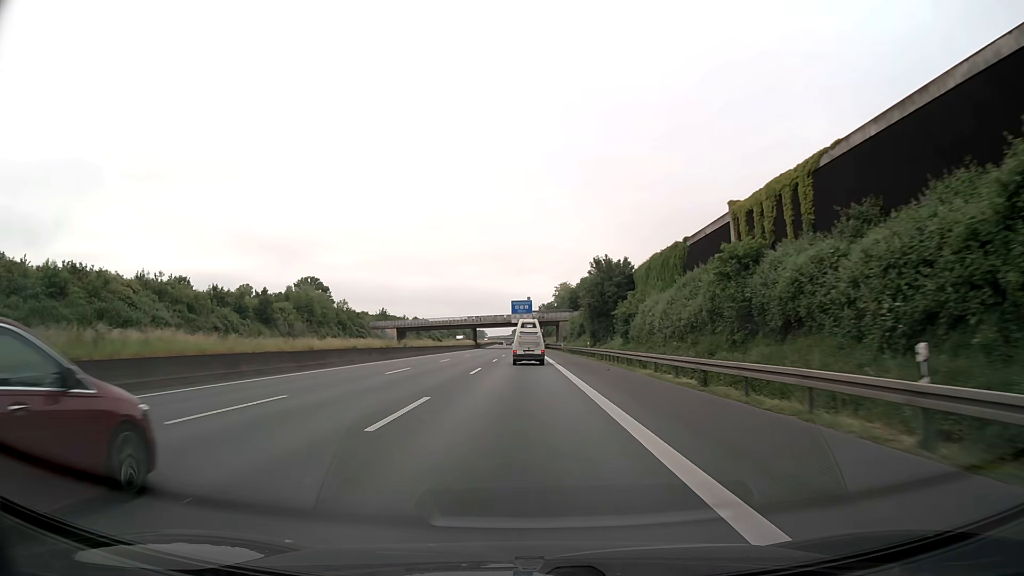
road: motorway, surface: asphalt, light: Day
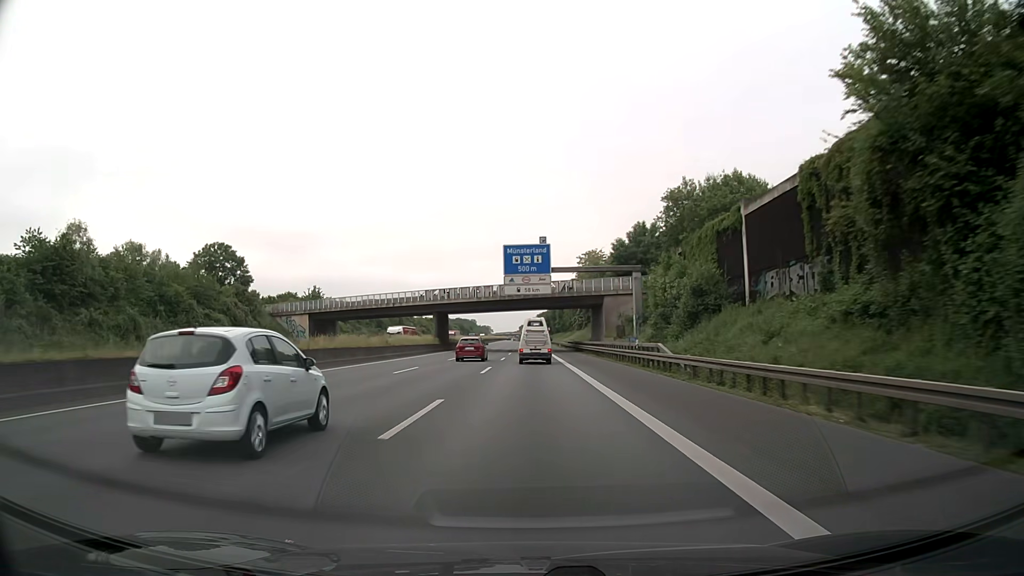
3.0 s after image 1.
(-0.6, +72.9) m; -1°
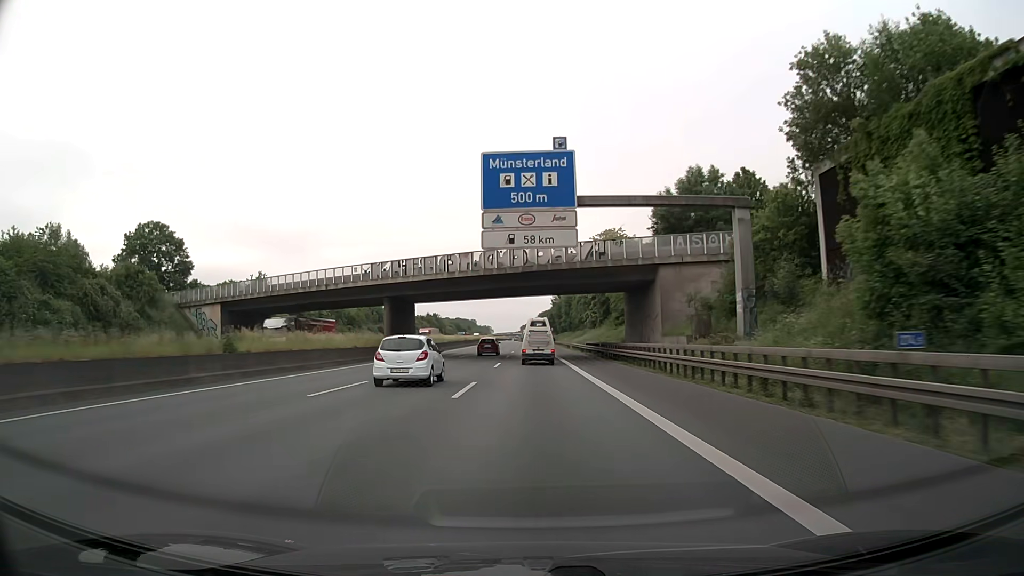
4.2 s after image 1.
(0.0, +29.2) m; 0°
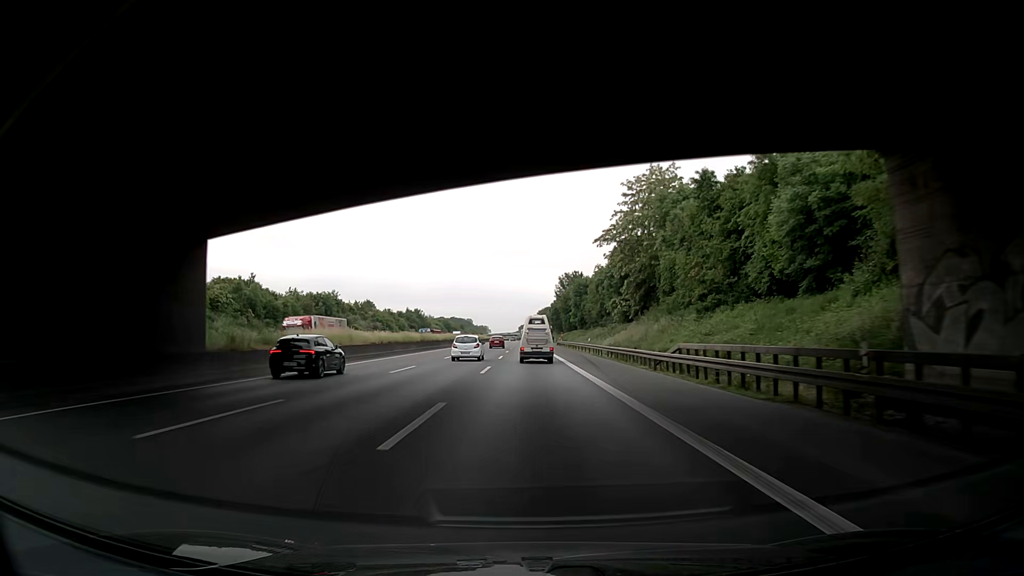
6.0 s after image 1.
(+0.1, +43.7) m; 0°
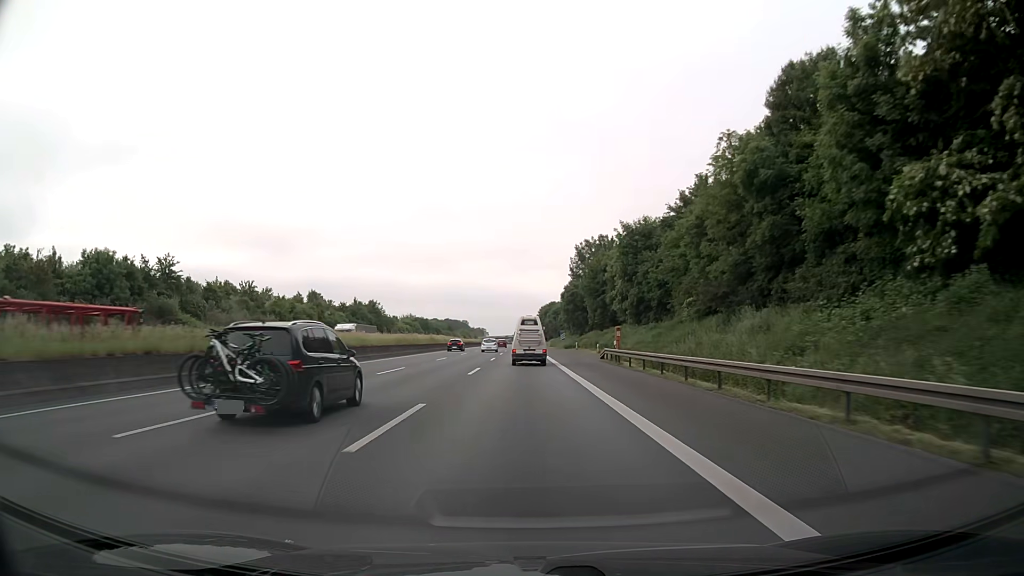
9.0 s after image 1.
(+0.1, +72.1) m; 0°
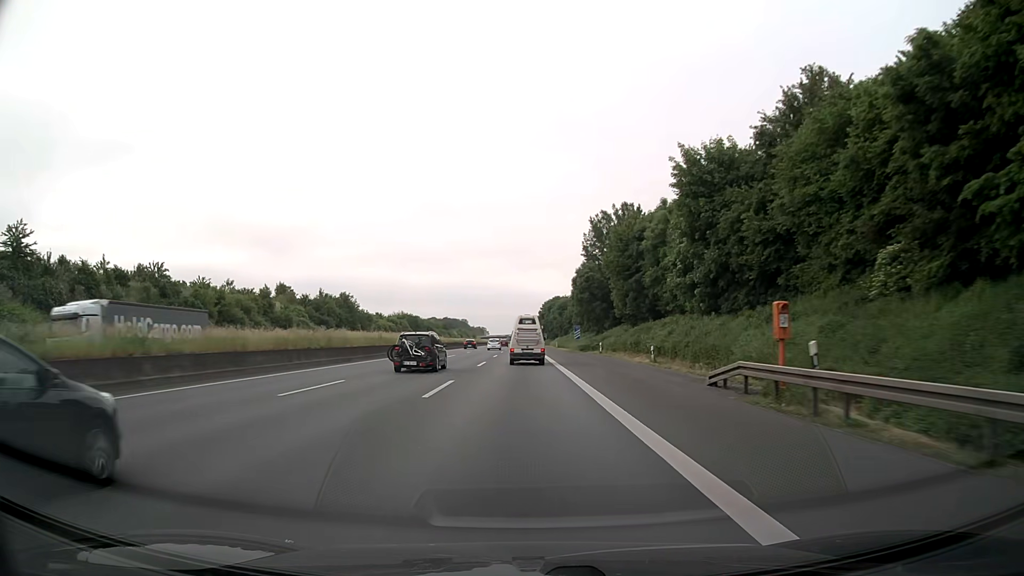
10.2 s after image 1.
(-0.1, +28.5) m; 0°
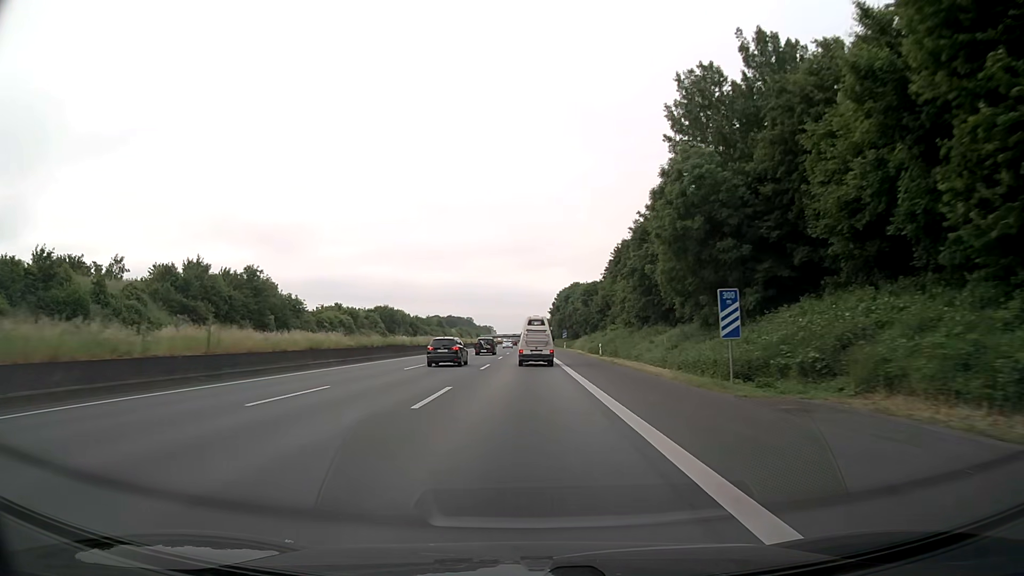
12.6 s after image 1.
(-0.3, +56.5) m; -1°
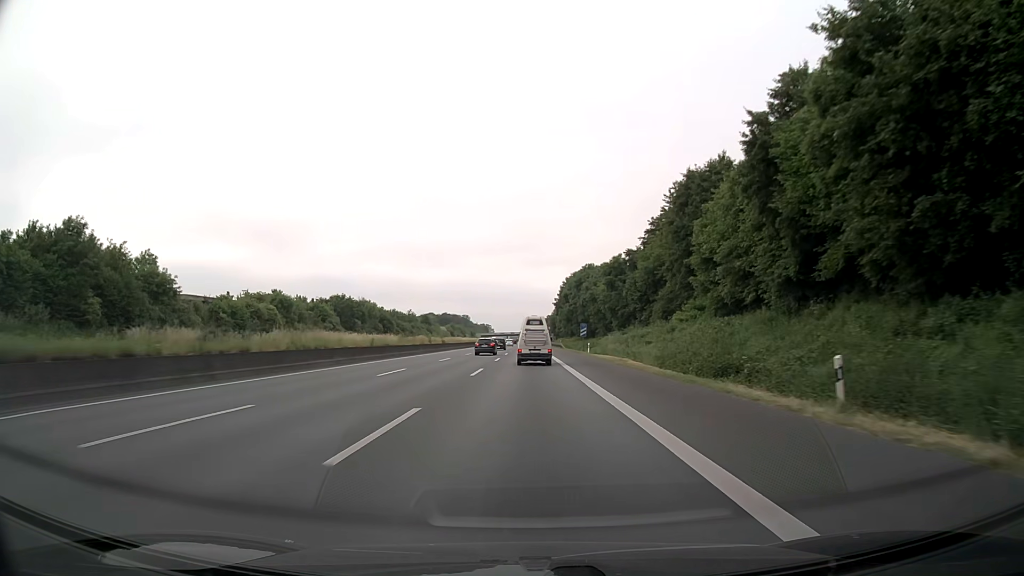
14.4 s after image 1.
(0.0, +42.1) m; 0°
(0, +10) (0, +20) (0, +30) (0, +40) (0, +50) (0, +60) (0, +70) (0, +80) (0, +90) (0, +100) m
